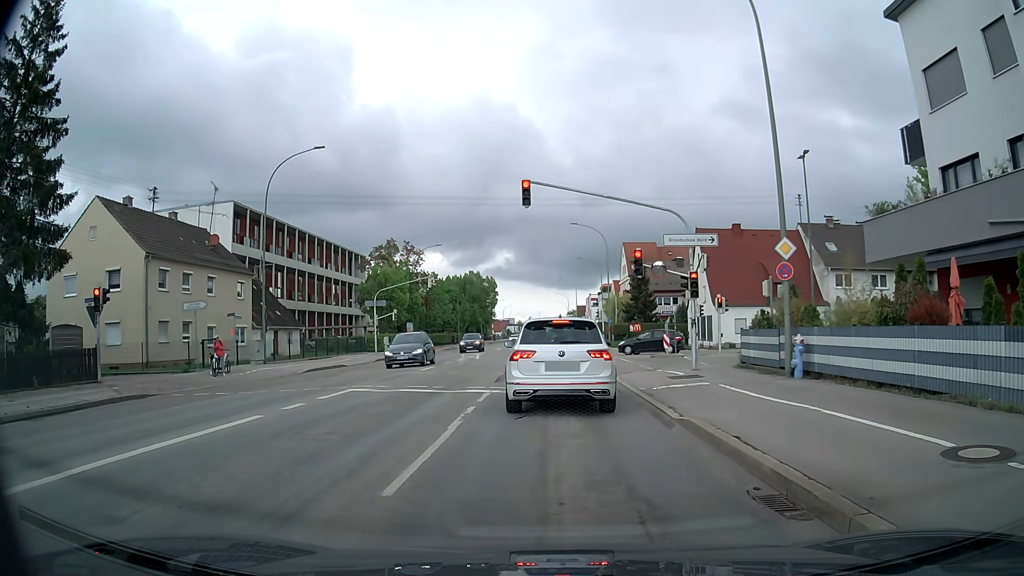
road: tertiary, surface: asphalt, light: Day
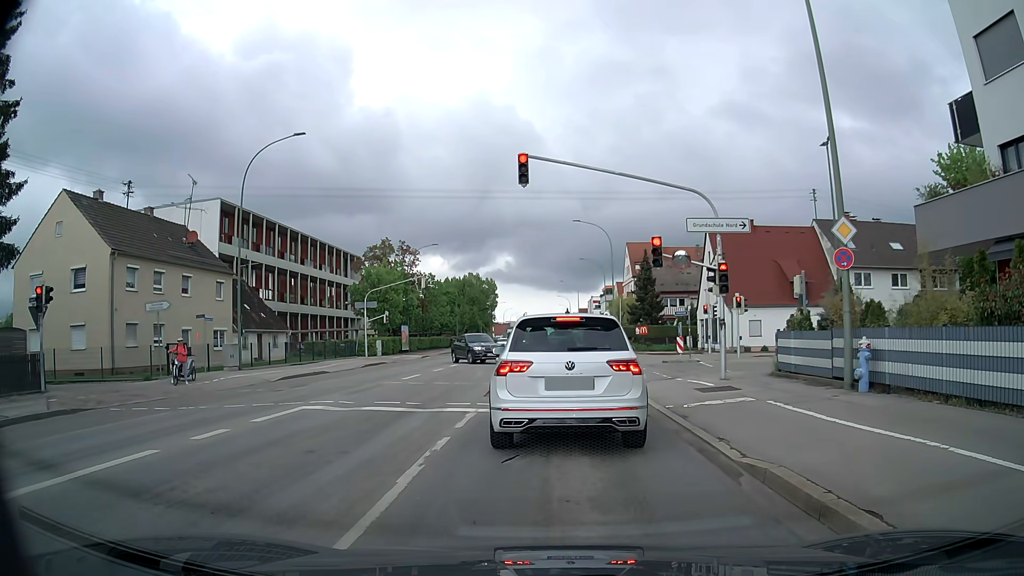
(+0.1, +3.3) m; +2°
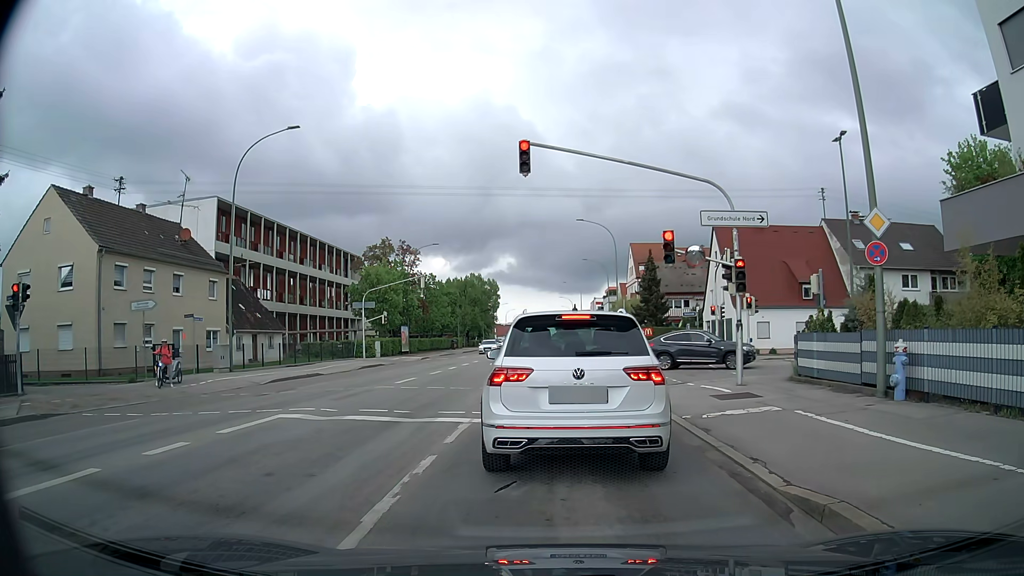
(0.0, +1.3) m; 0°
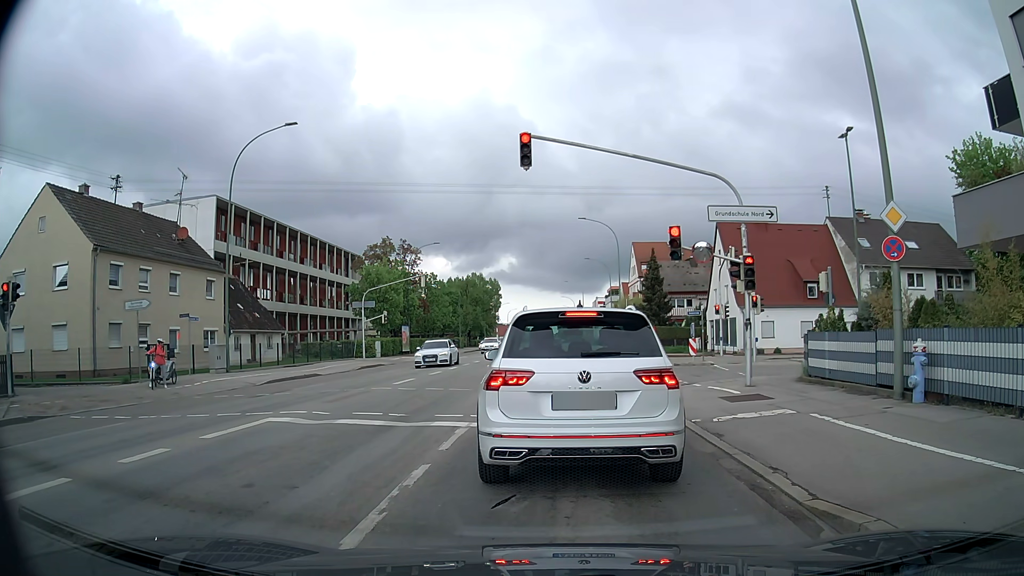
(0.0, +0.6) m; 0°
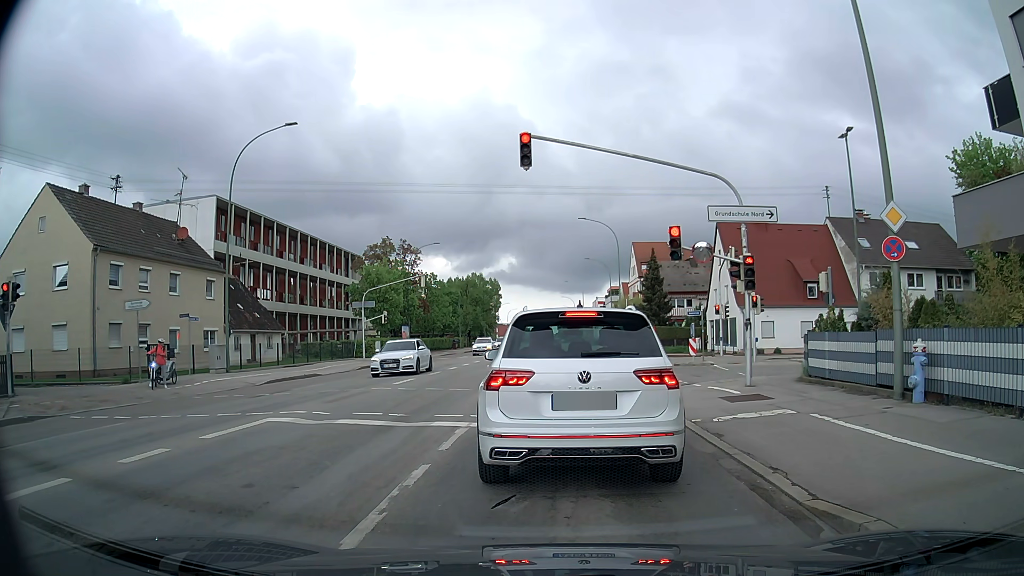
(0.0, 0.0) m; 0°
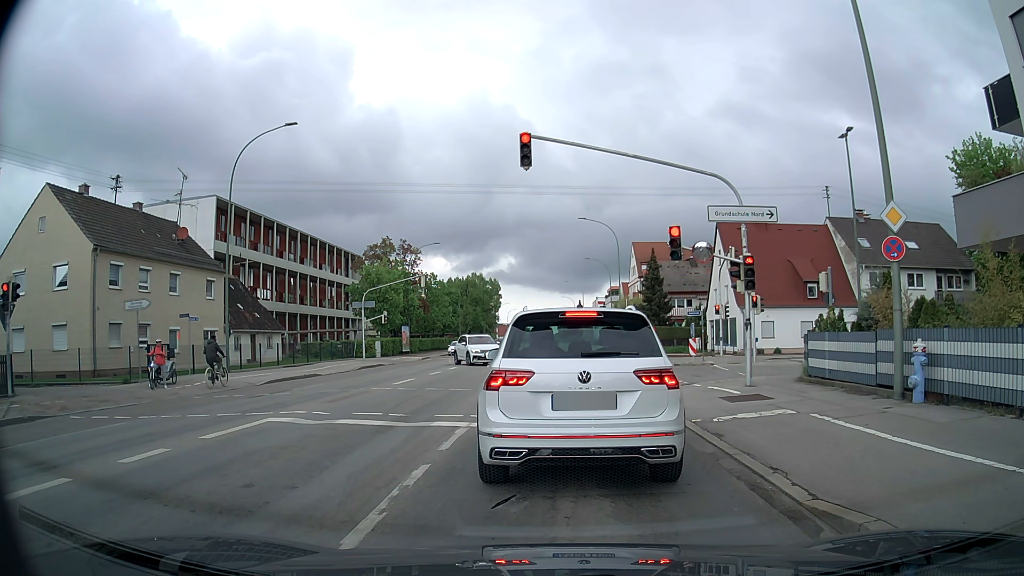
(0.0, 0.0) m; 0°
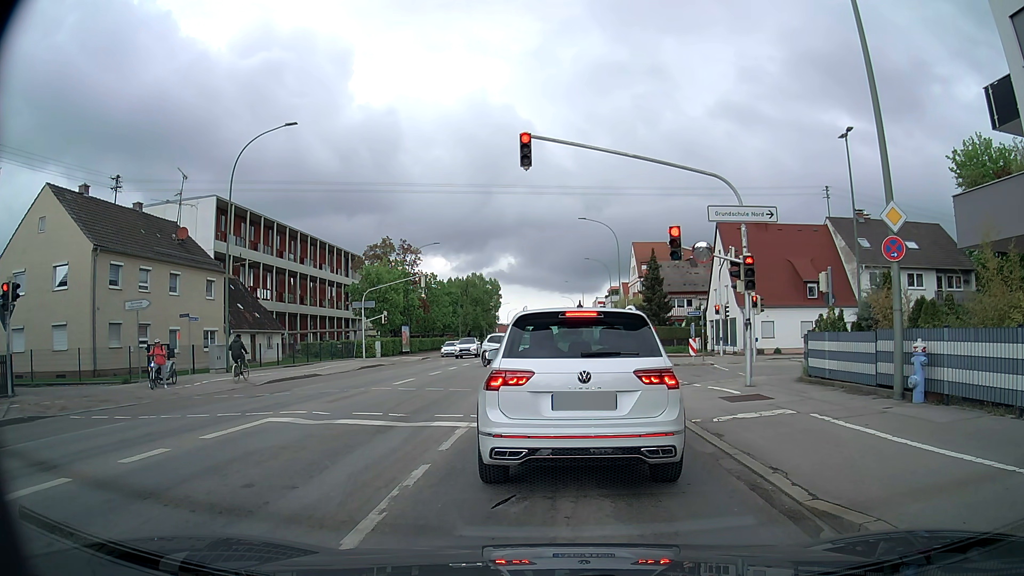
(0.0, 0.0) m; 0°
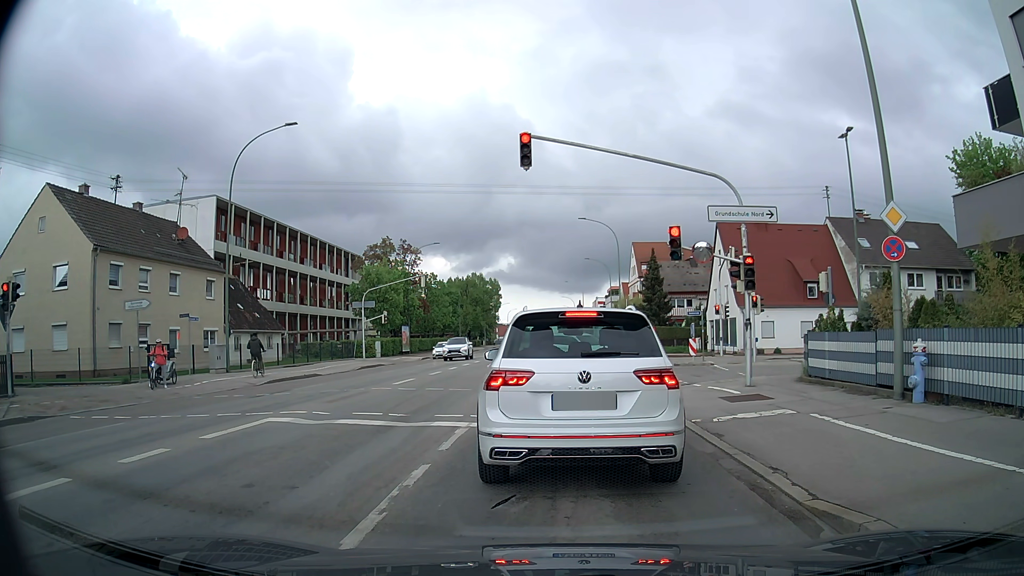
(0.0, 0.0) m; 0°
